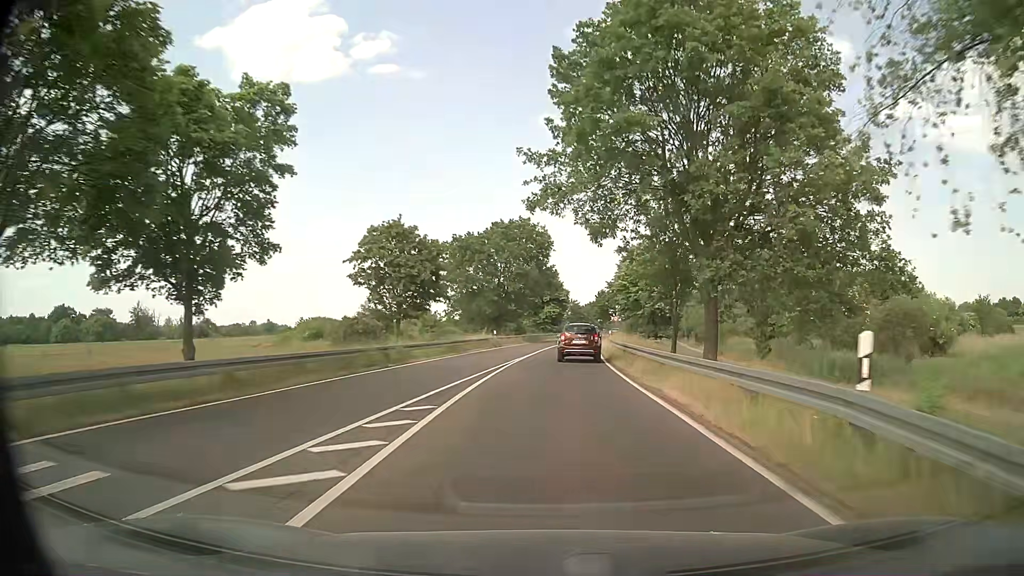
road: primary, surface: asphalt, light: Day
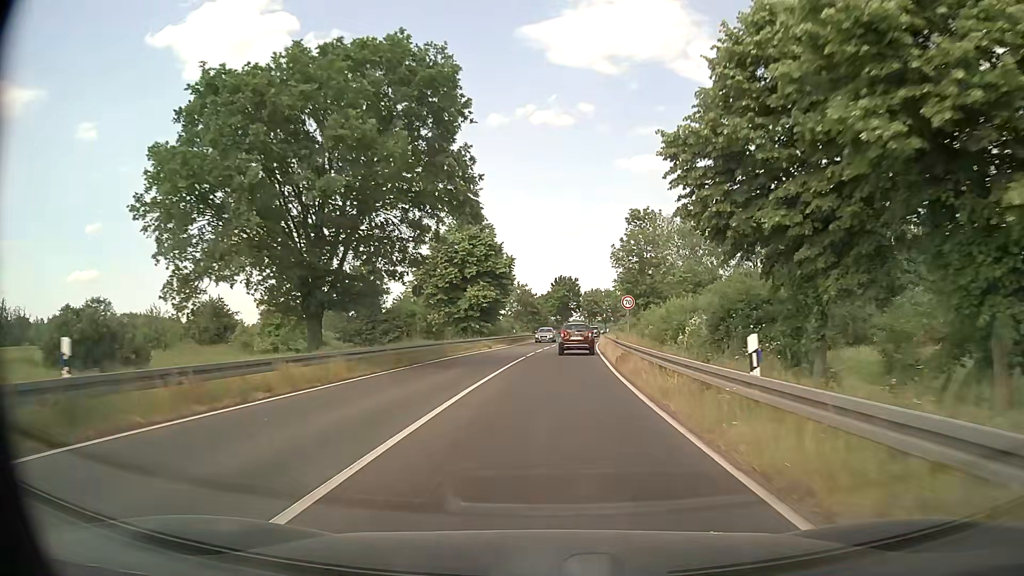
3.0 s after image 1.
(+1.9, +46.0) m; +4°
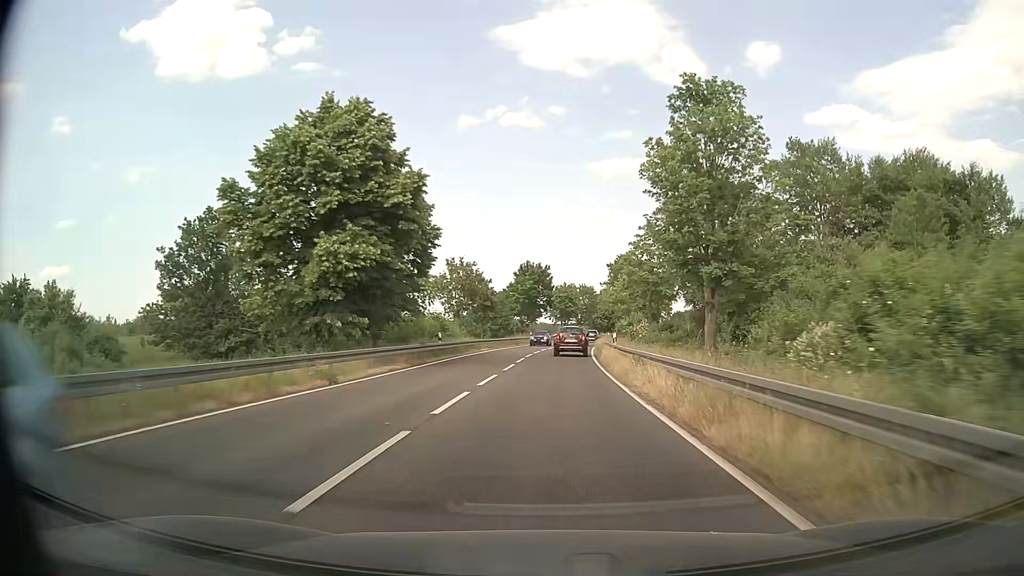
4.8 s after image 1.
(+0.7, +29.0) m; +2°
(0, +10) (0, +20) (+1, +30) (+1, +40) (+2, +50) (+3, +60) (+4, +70) (+5, +80) (+7, +90) (+8, +100) m
